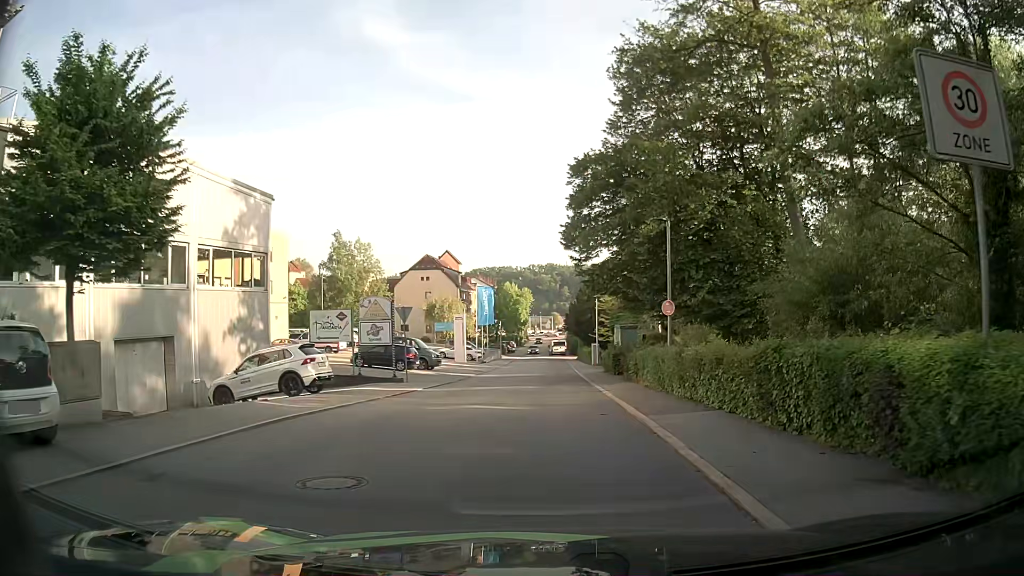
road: residential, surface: asphalt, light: Day
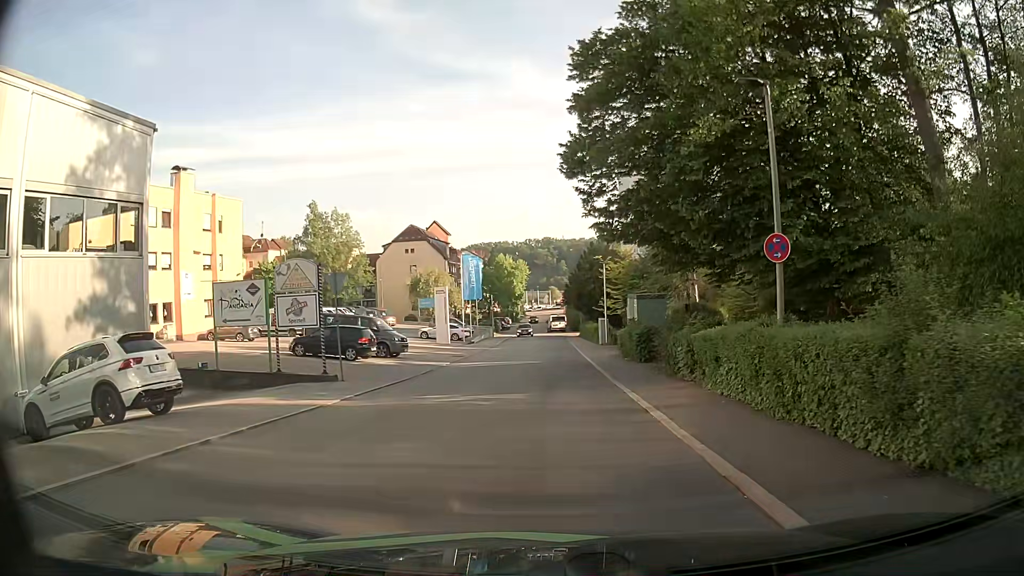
(+0.1, +9.6) m; +2°
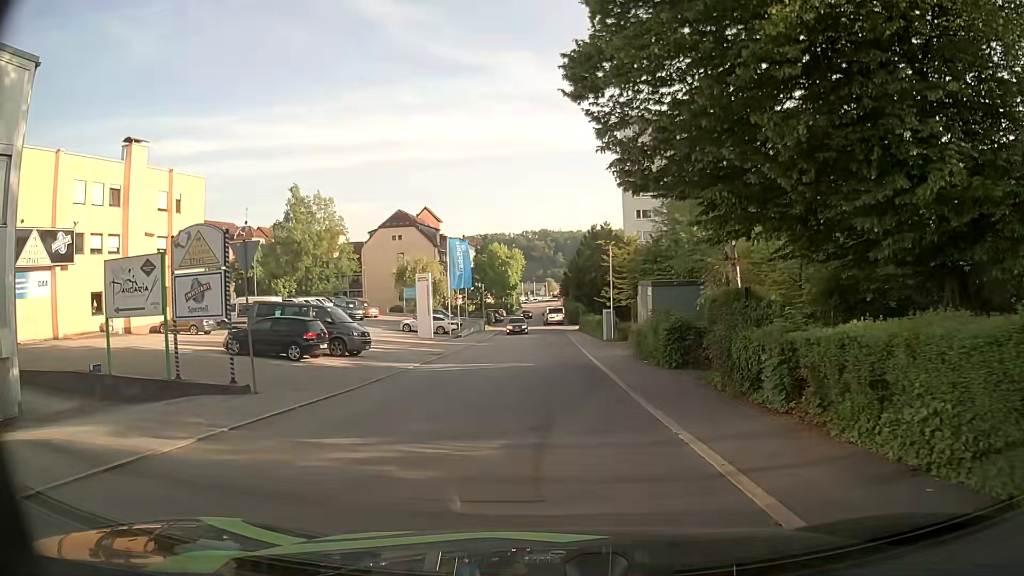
(-0.1, +6.4) m; -1°
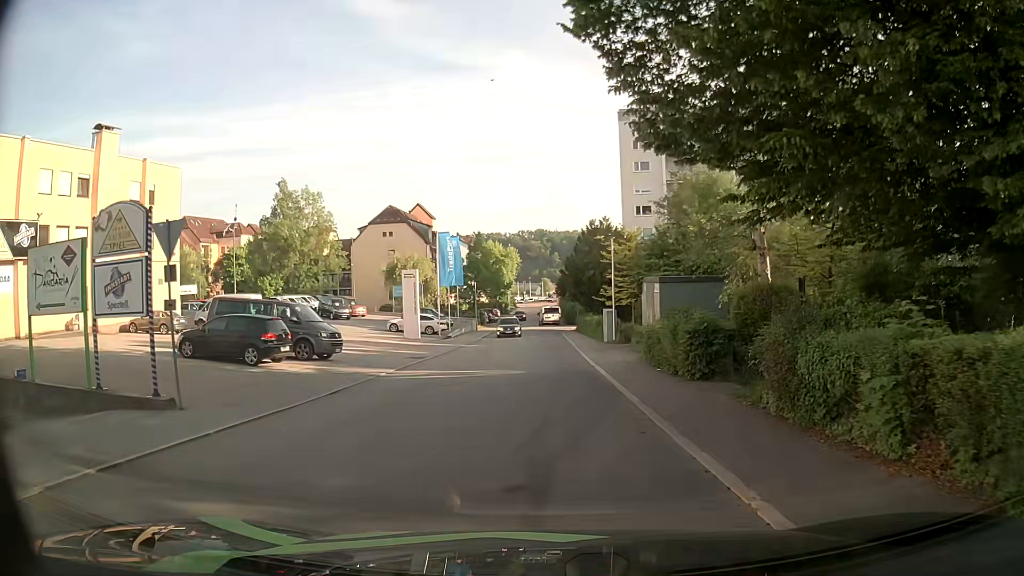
(0.0, +3.2) m; 0°
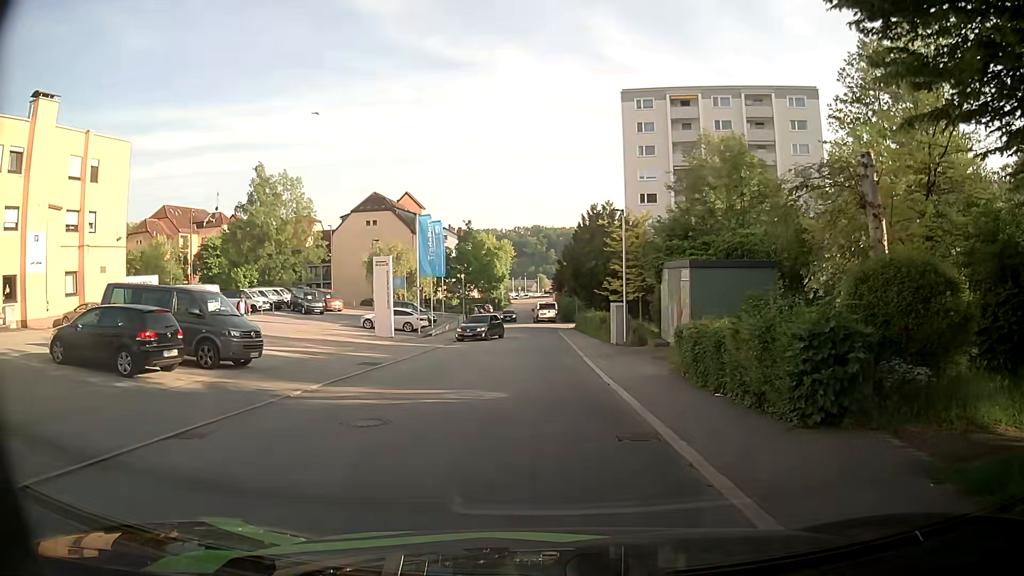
(+0.1, +6.6) m; +1°
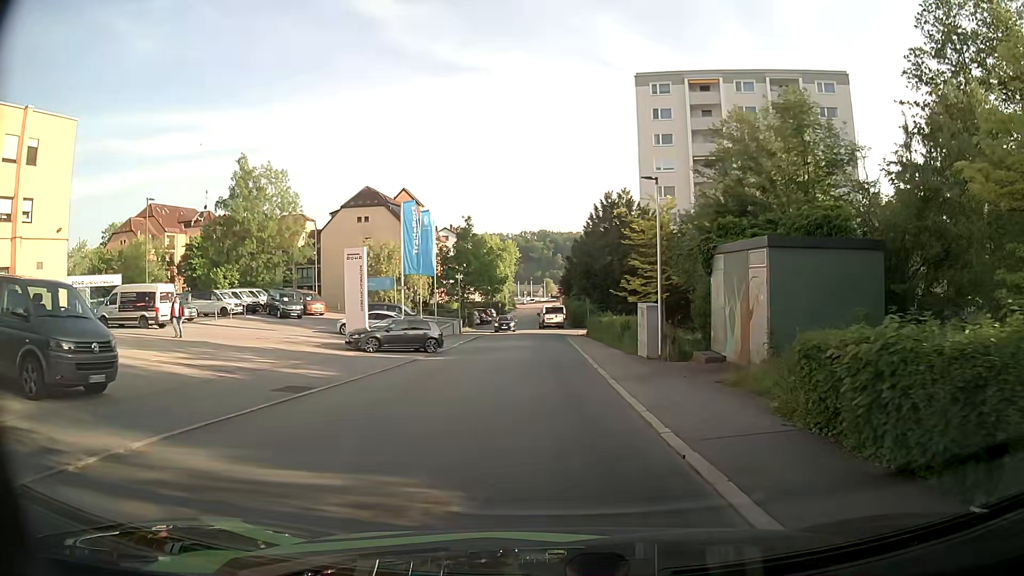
(0.0, +6.9) m; 0°
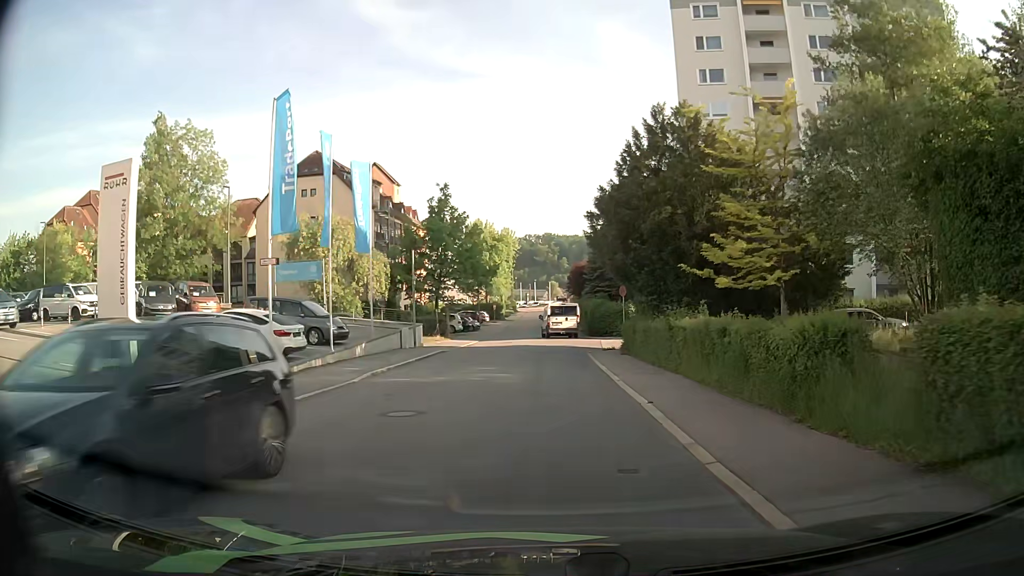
(-0.4, +19.5) m; -1°
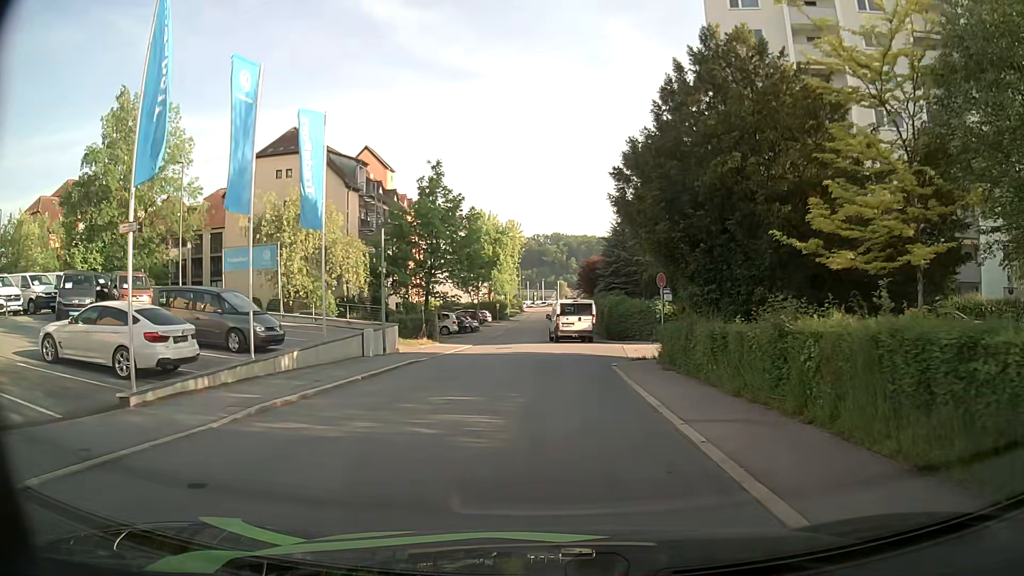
(-0.1, +7.6) m; -1°
(0, +10) (-1, +20) (-2, +30) (-3, +40) (-3, +50) (-2, +60) (-2, +70) (-2, +80) (-2, +90) (-1, +100) m
